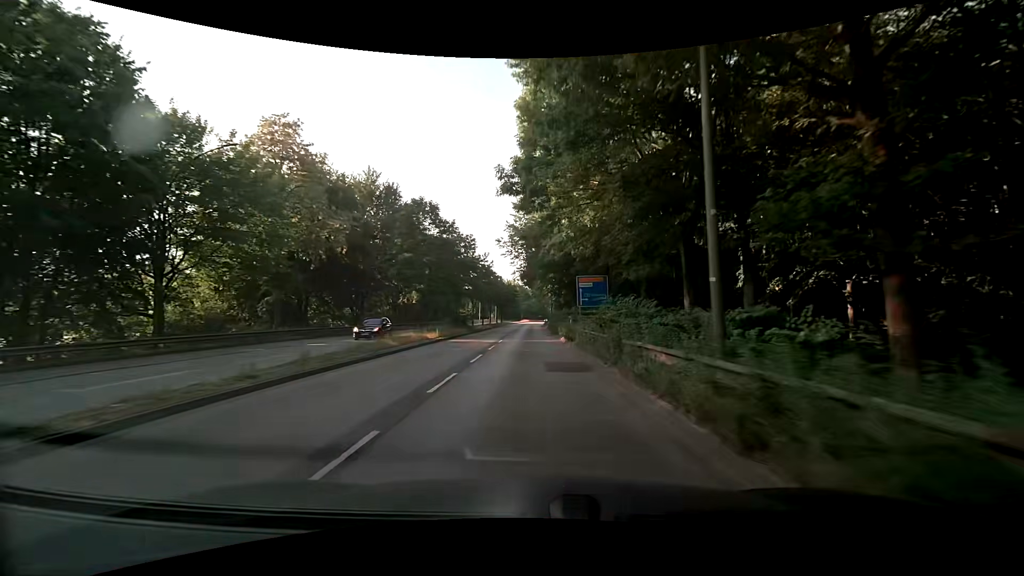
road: primary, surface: asphalt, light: Day
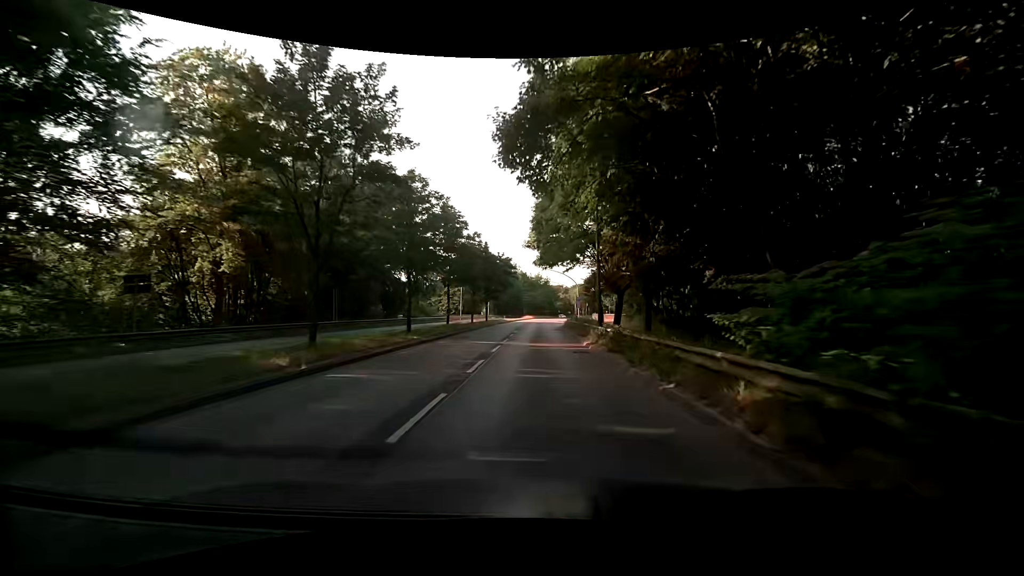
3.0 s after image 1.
(+1.2, +45.9) m; +1°
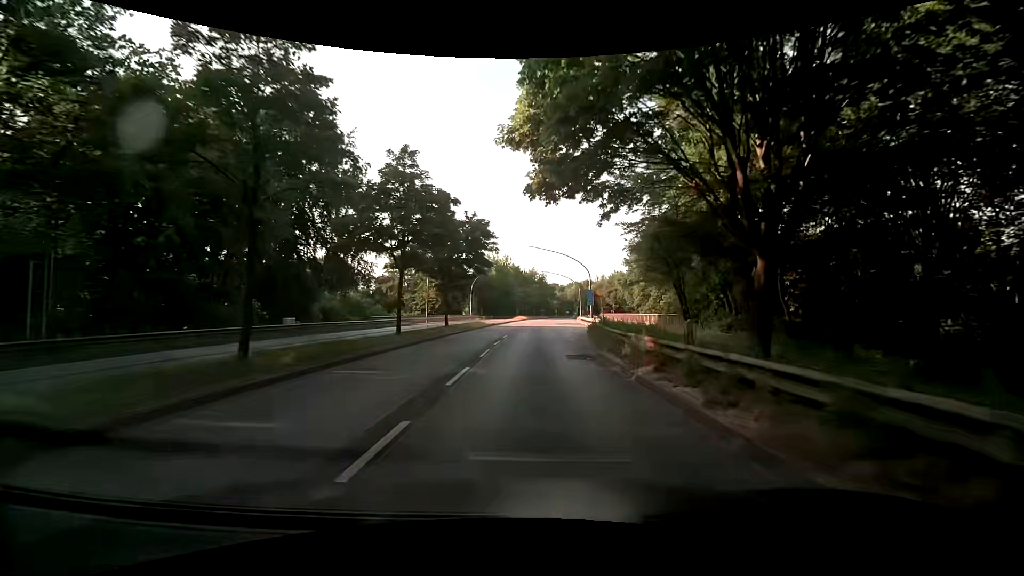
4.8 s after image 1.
(+0.3, +26.1) m; +1°
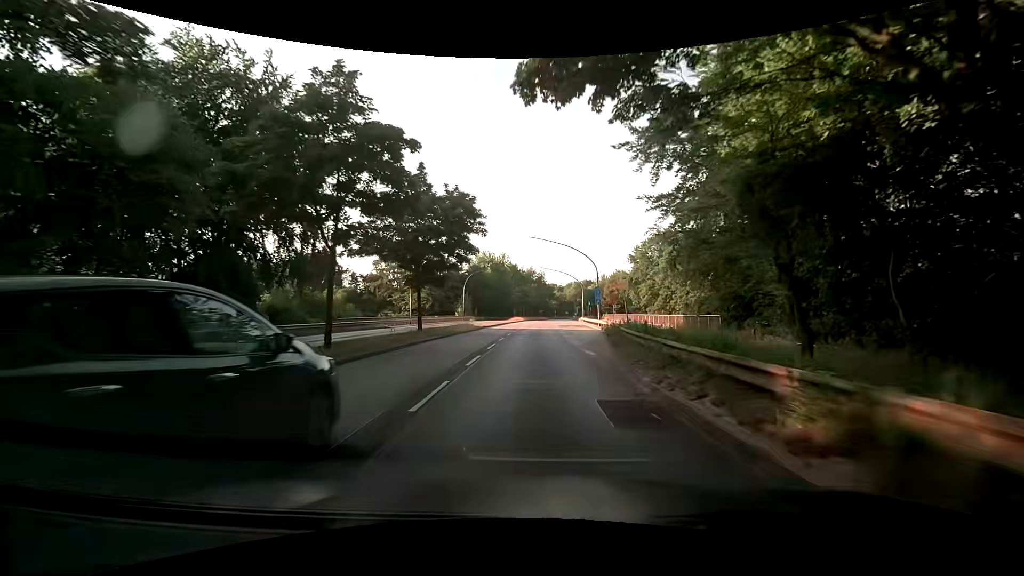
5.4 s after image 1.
(0.0, +8.3) m; 0°
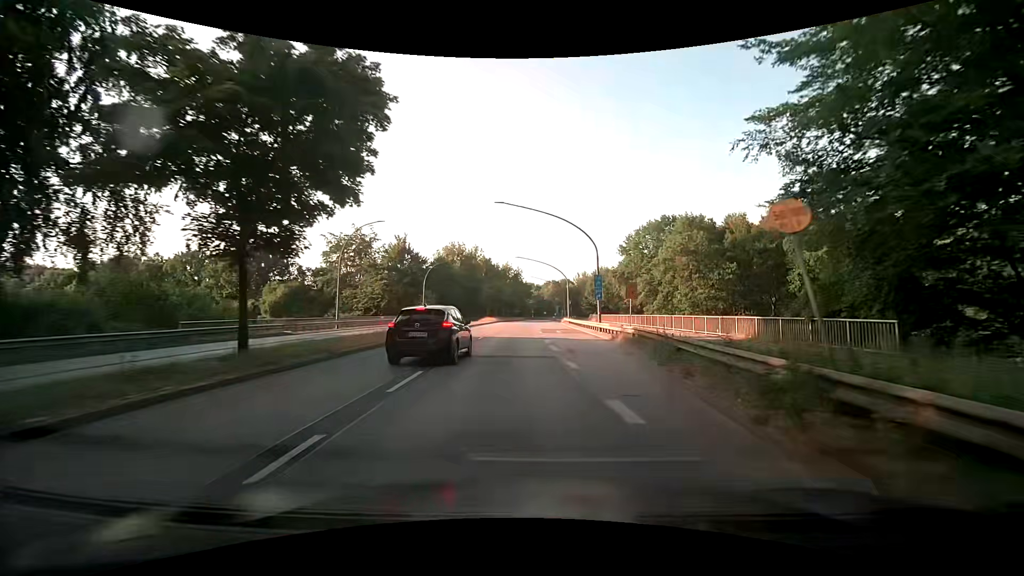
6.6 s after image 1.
(+0.3, +16.2) m; +3°
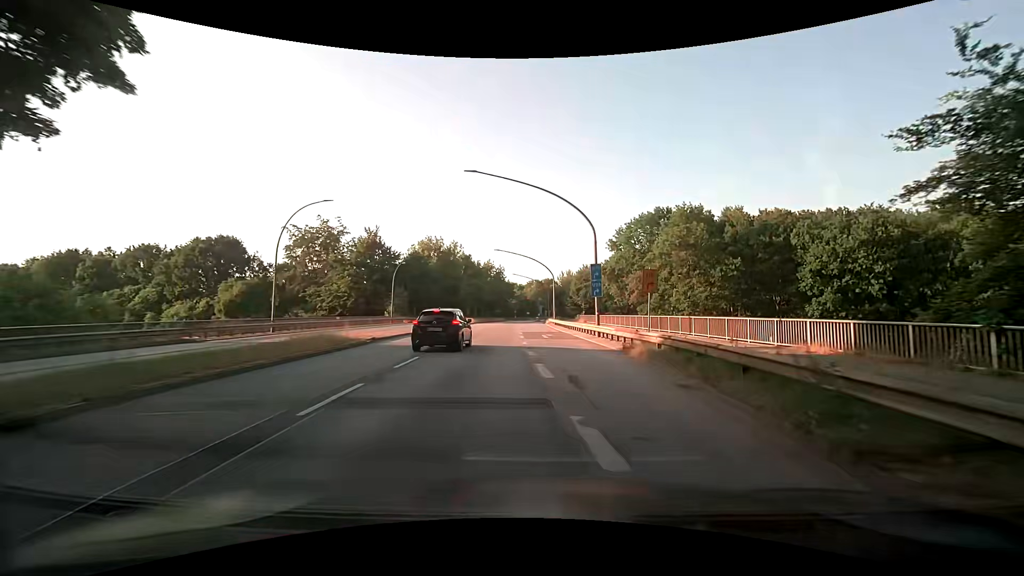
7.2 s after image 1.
(+0.1, +8.0) m; +2°
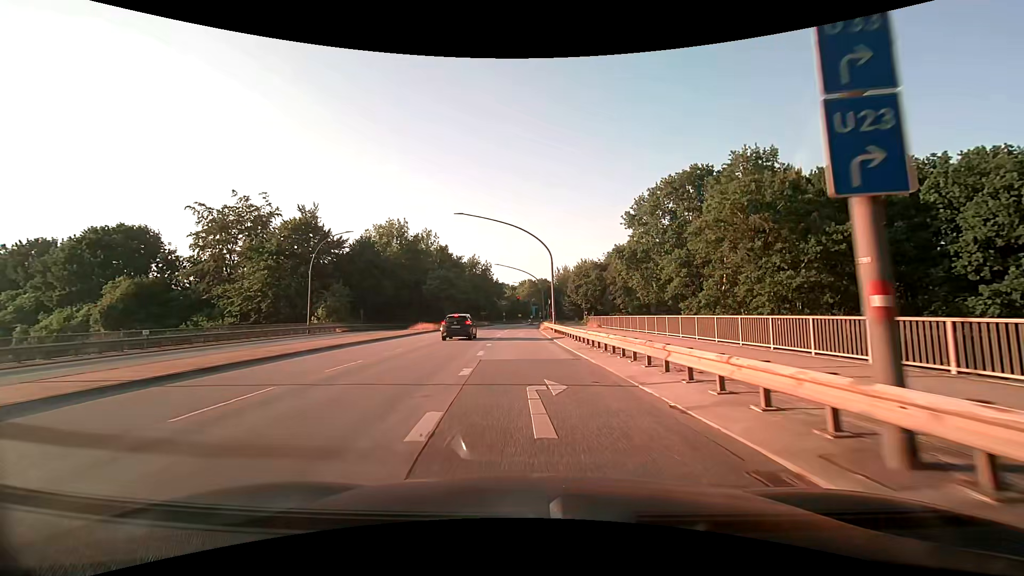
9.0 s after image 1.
(+0.6, +23.7) m; +1°
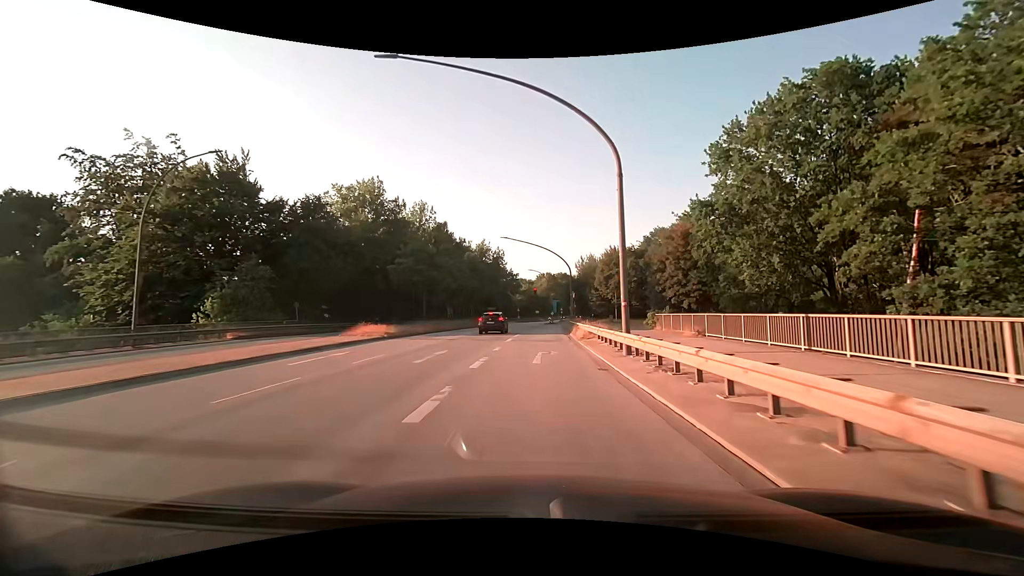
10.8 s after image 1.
(-0.5, +23.2) m; -2°
(0, +10) (0, +20) (0, +30) (0, +40) (+1, +50) (+1, +60) (+2, +70) (+4, +80) (+10, +88) (+19, +92) m
